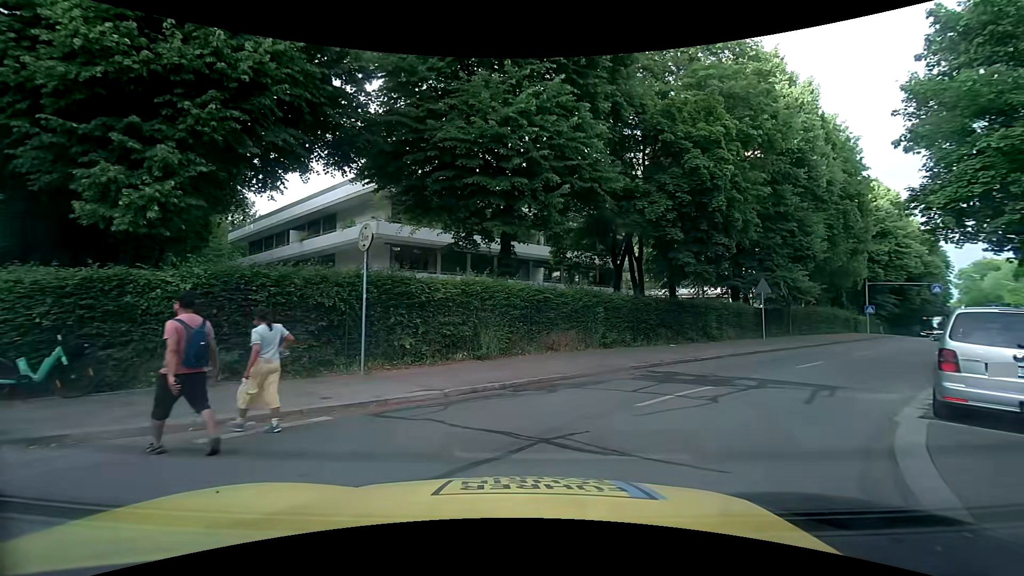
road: tertiary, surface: asphalt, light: Day
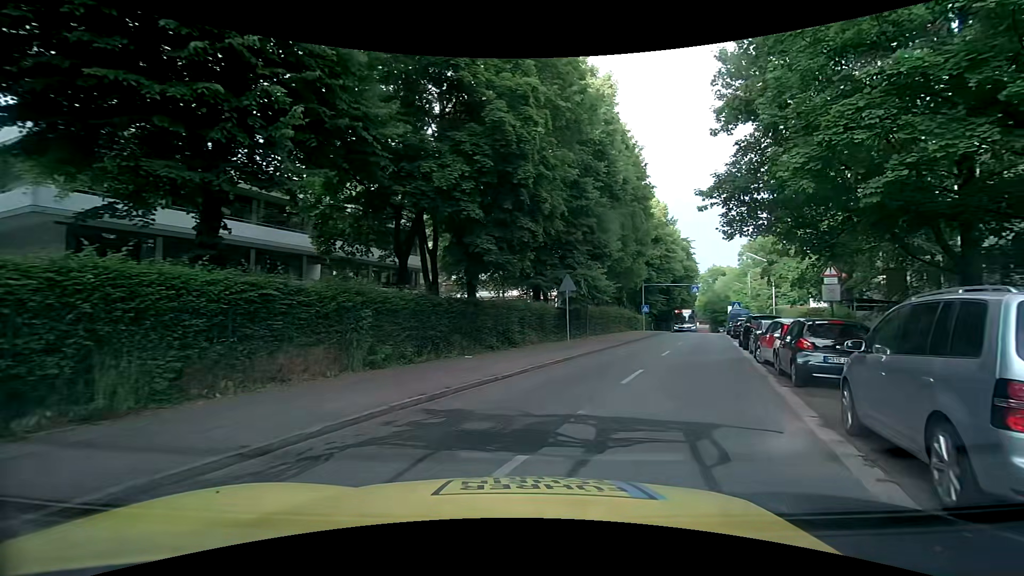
(+1.0, +5.4) m; +22°
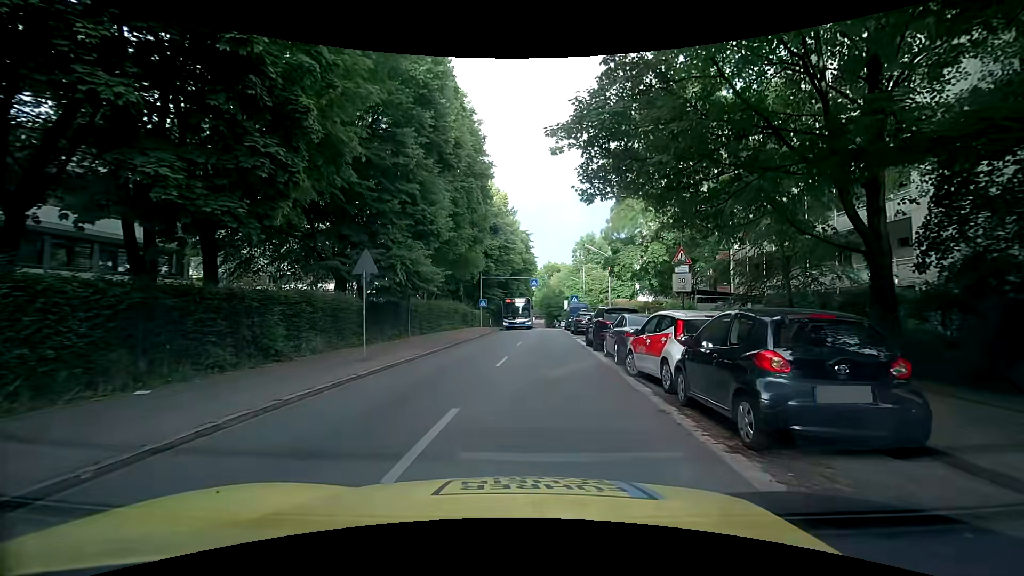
(+1.3, +6.6) m; +18°
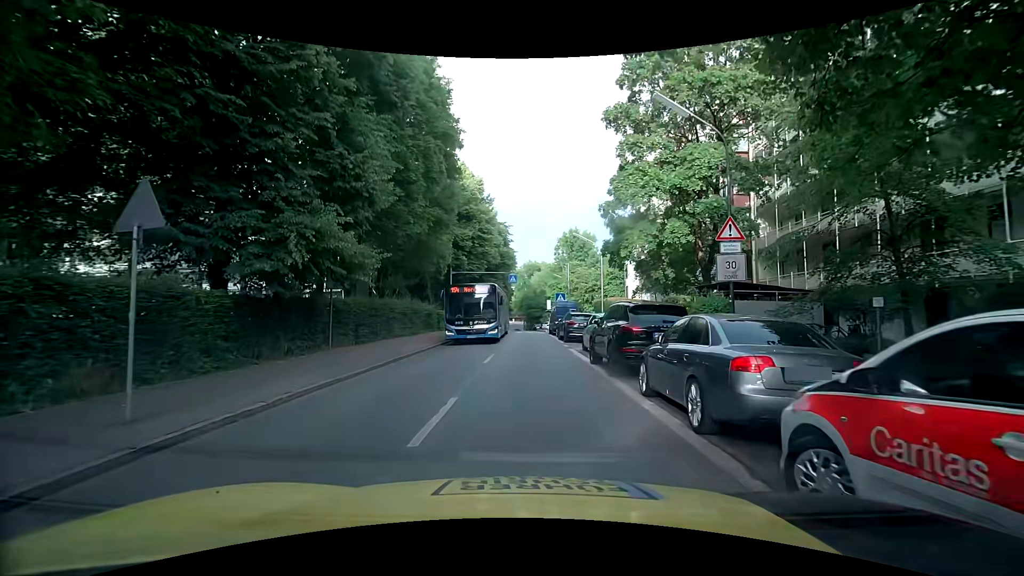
(+0.2, +7.9) m; +2°
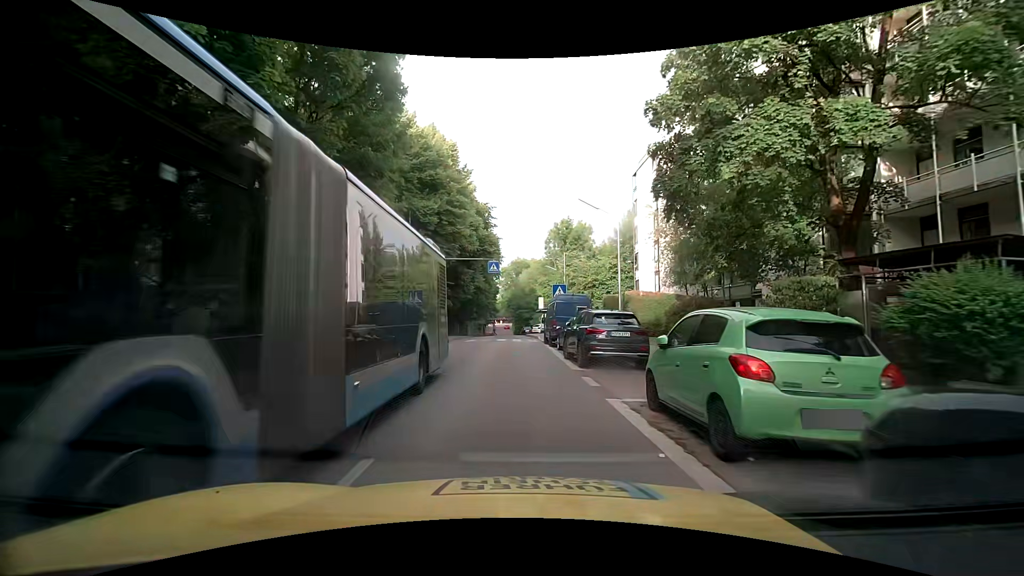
(+0.5, +12.6) m; +4°
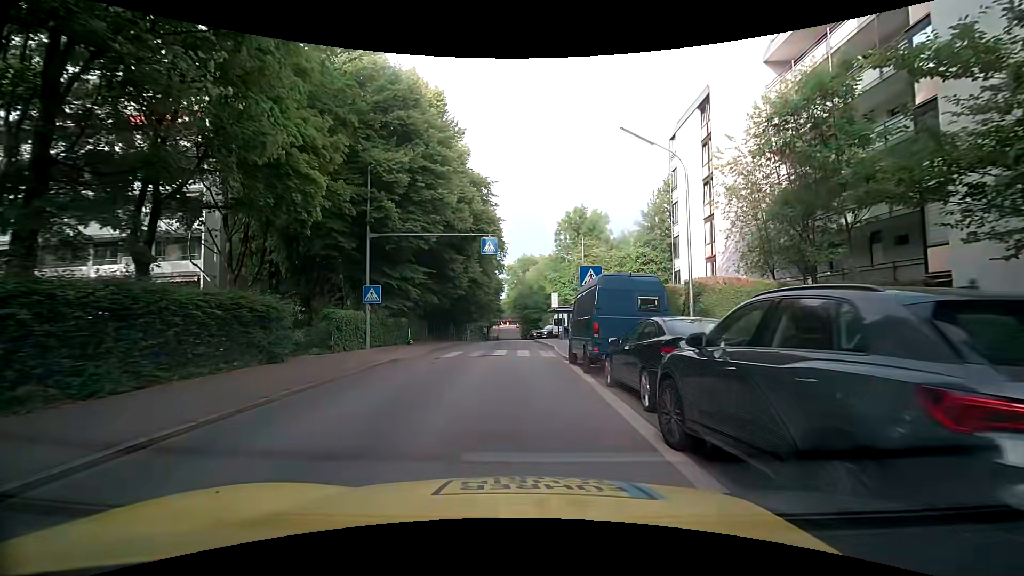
(-0.4, +11.1) m; -3°
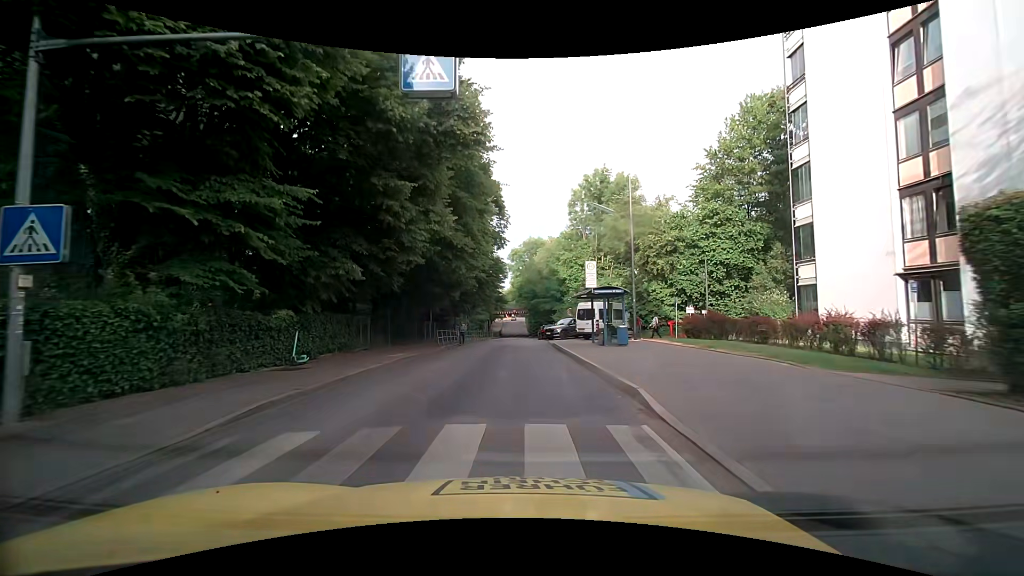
(-0.2, +17.3) m; 0°
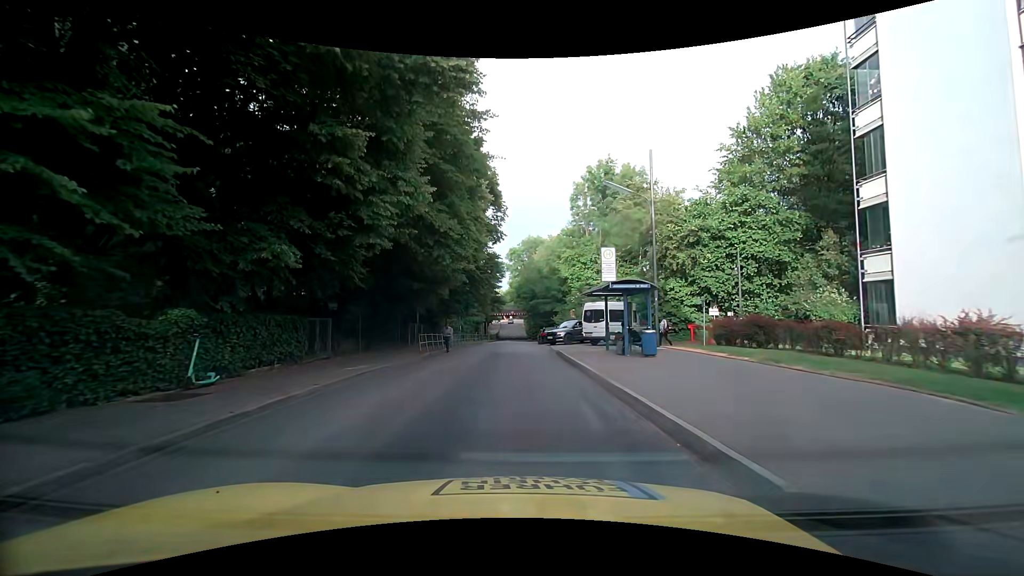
(0.0, +4.7) m; +1°
(0, +10) (0, +20) (-1, +30) (-1, +40) (-1, +50) (-1, +60) (-1, +70) (-2, +80) (-2, +90) (-3, +100) m
